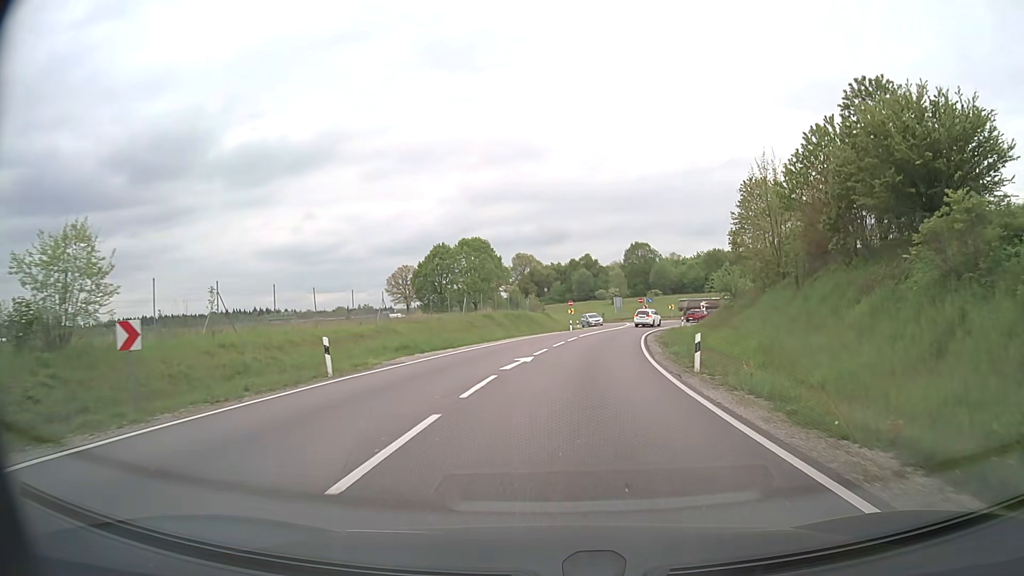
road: primary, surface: asphalt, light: Day
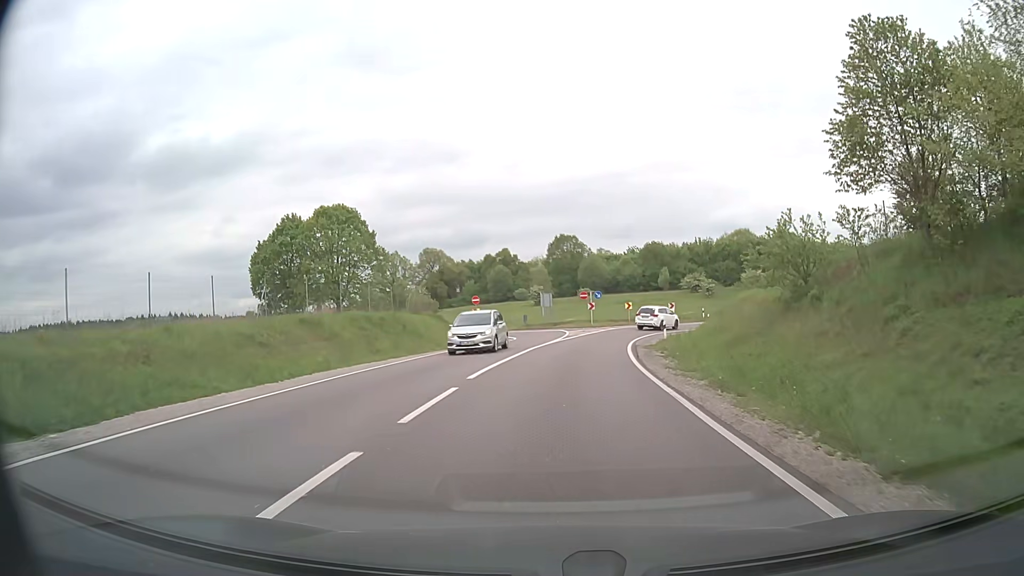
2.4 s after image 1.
(+1.5, +26.8) m; +7°
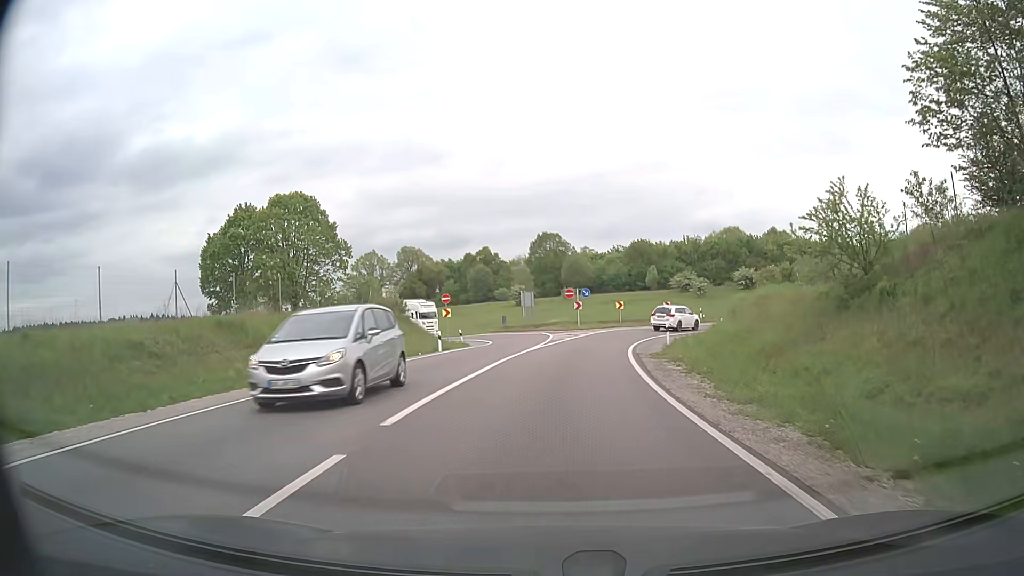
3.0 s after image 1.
(+0.1, +6.1) m; +1°
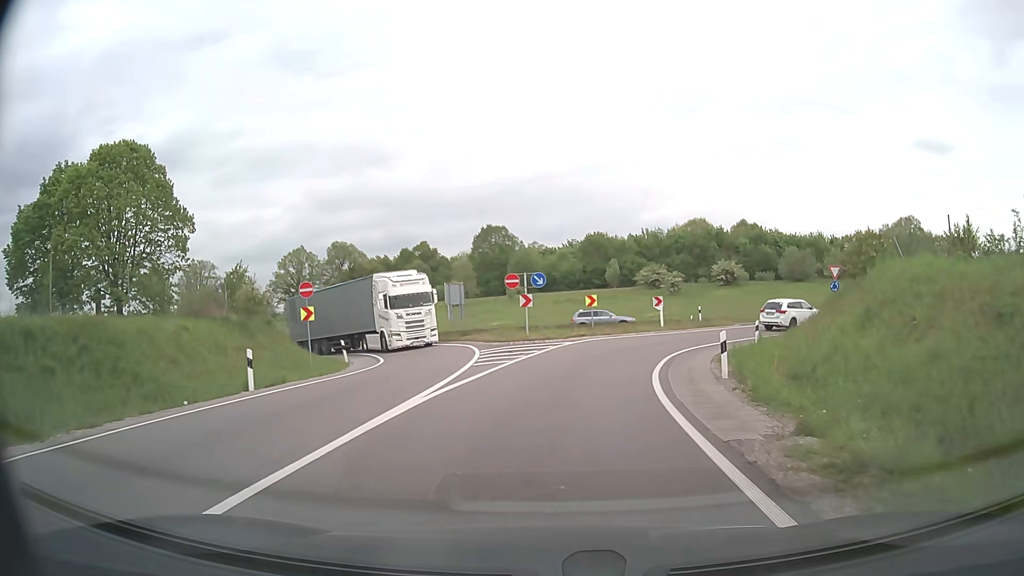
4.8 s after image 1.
(+0.7, +17.2) m; +4°
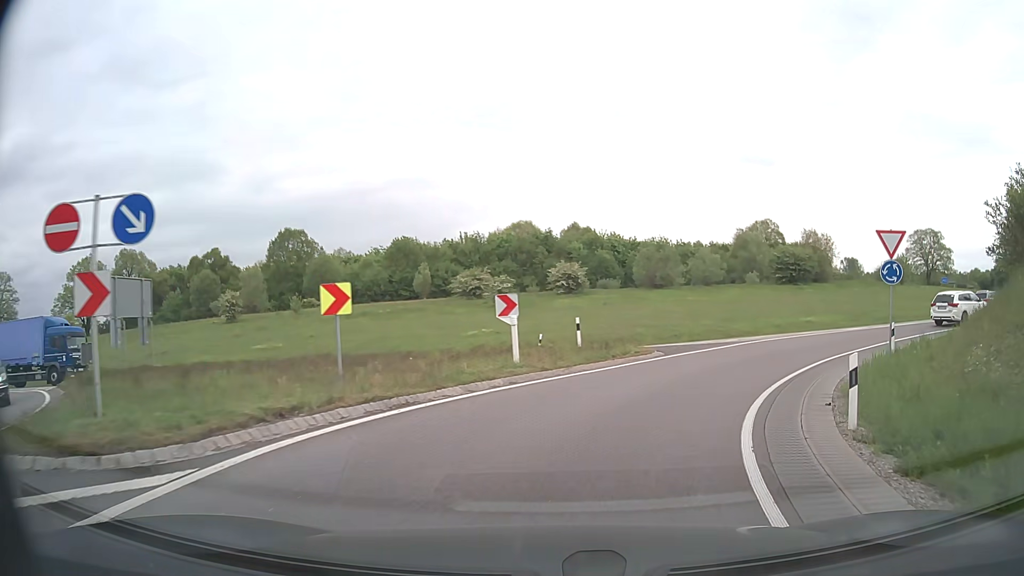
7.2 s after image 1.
(+1.9, +19.9) m; +16°
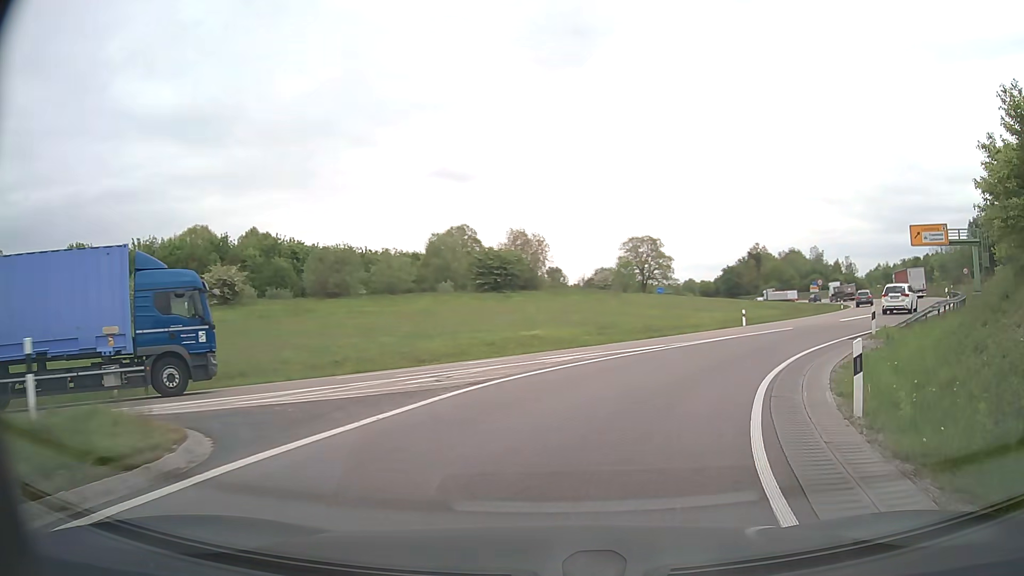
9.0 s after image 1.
(+3.1, +14.3) m; +26°
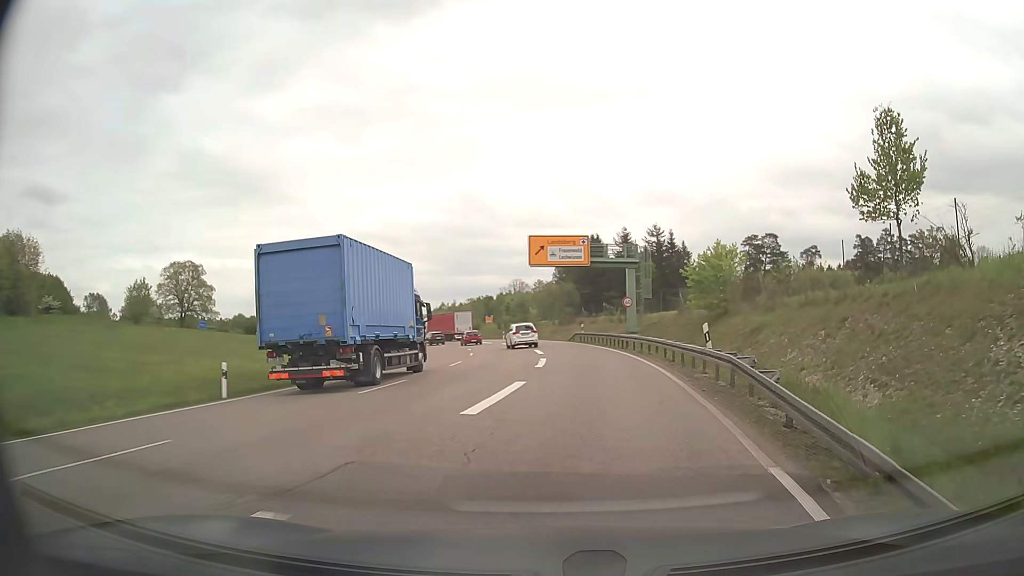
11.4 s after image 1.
(+7.4, +21.2) m; +38°
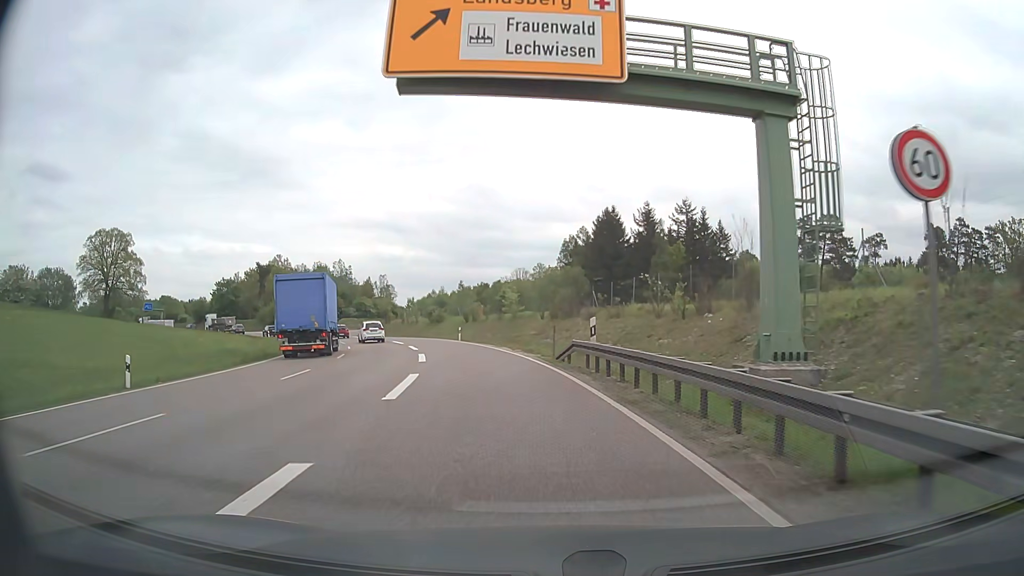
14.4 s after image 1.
(+1.7, +34.4) m; -1°
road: trunk
(0, +10) (-1, +20) (-3, +30) (-6, +39) (-8, +49) (-11, +59) (-15, +68) (-19, +77) (-24, +86) (-29, +95) m
